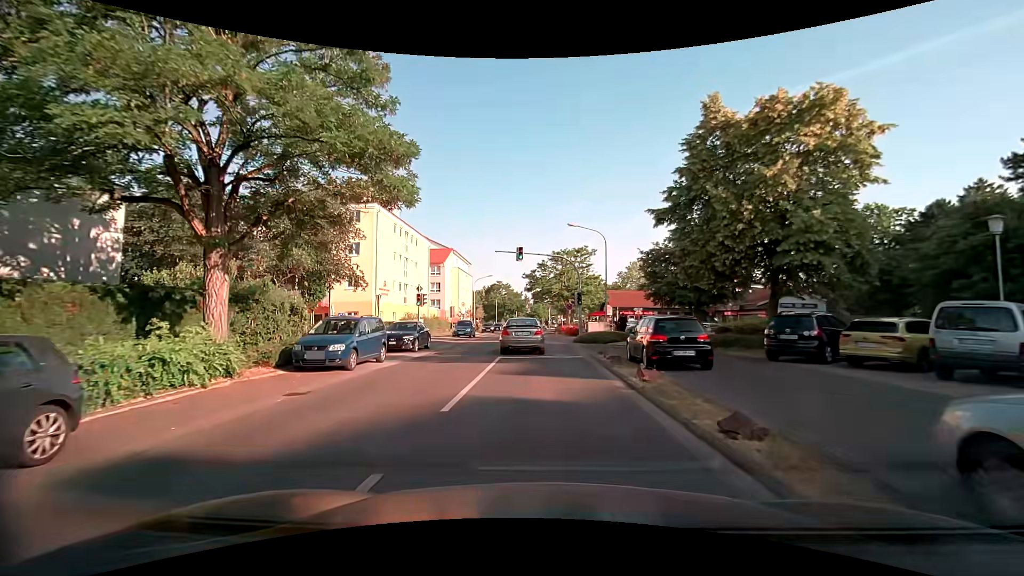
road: tertiary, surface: asphalt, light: Day
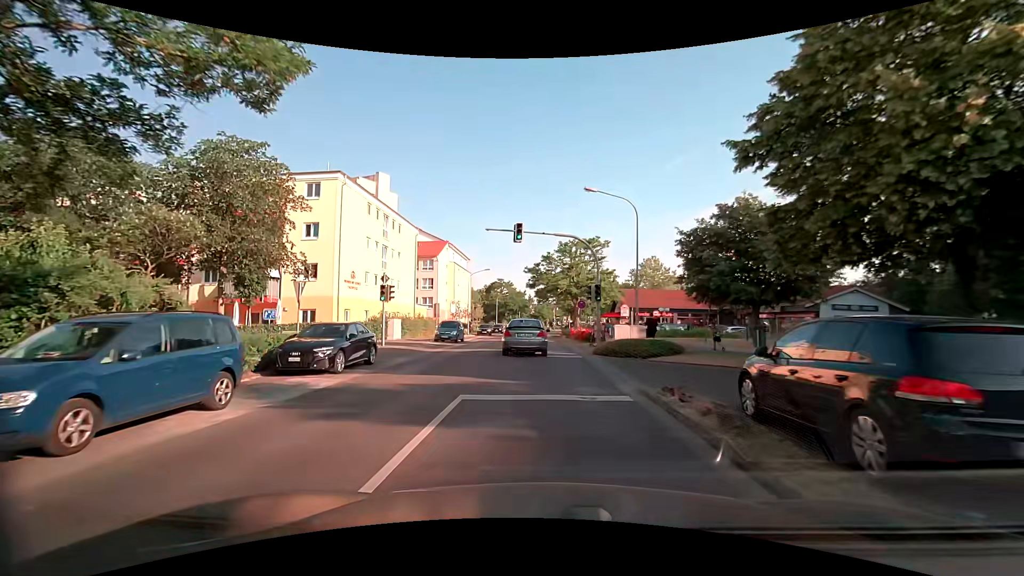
(-0.1, +9.1) m; 0°
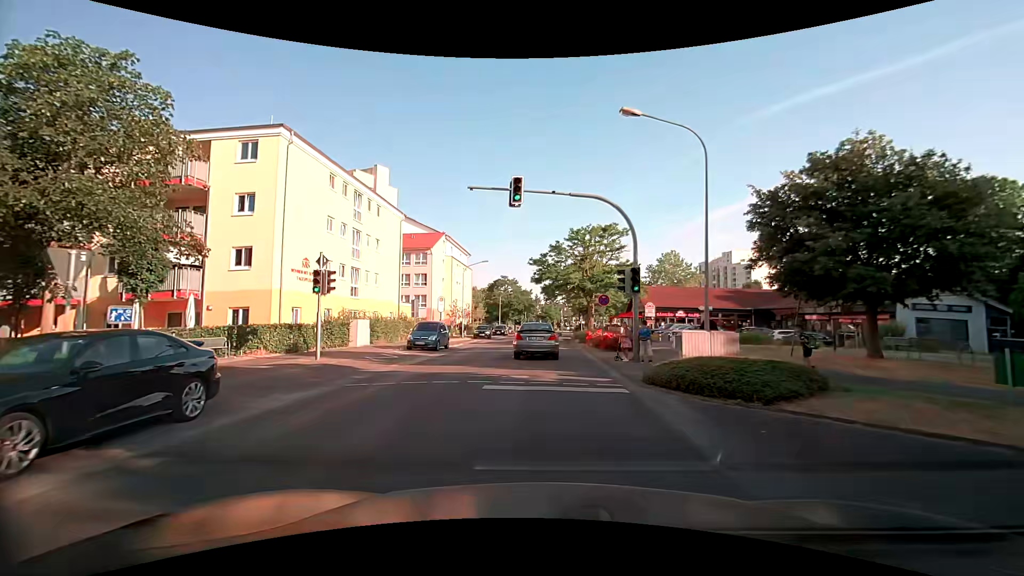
(-0.1, +8.8) m; -1°
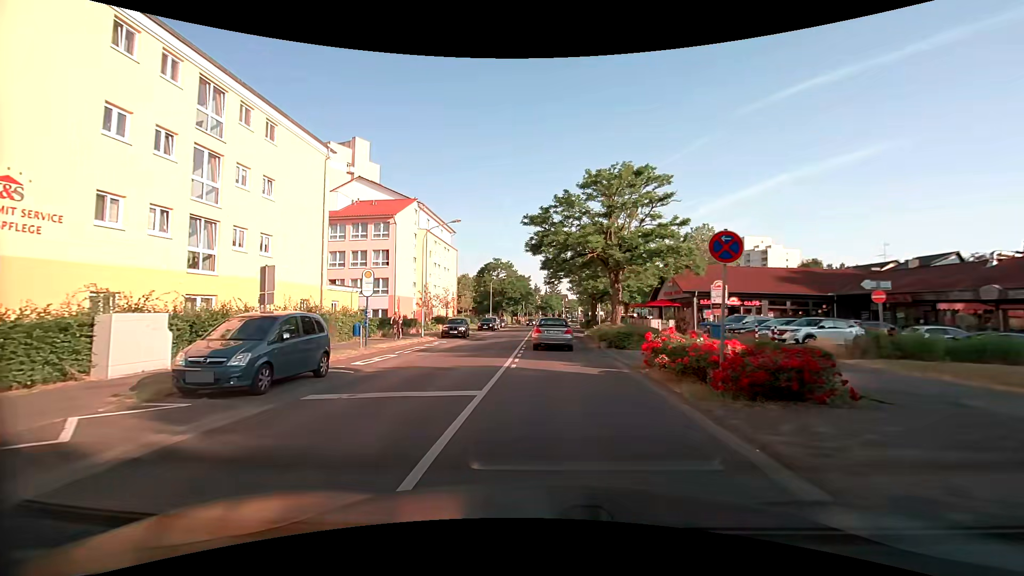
(0.0, +16.9) m; +1°
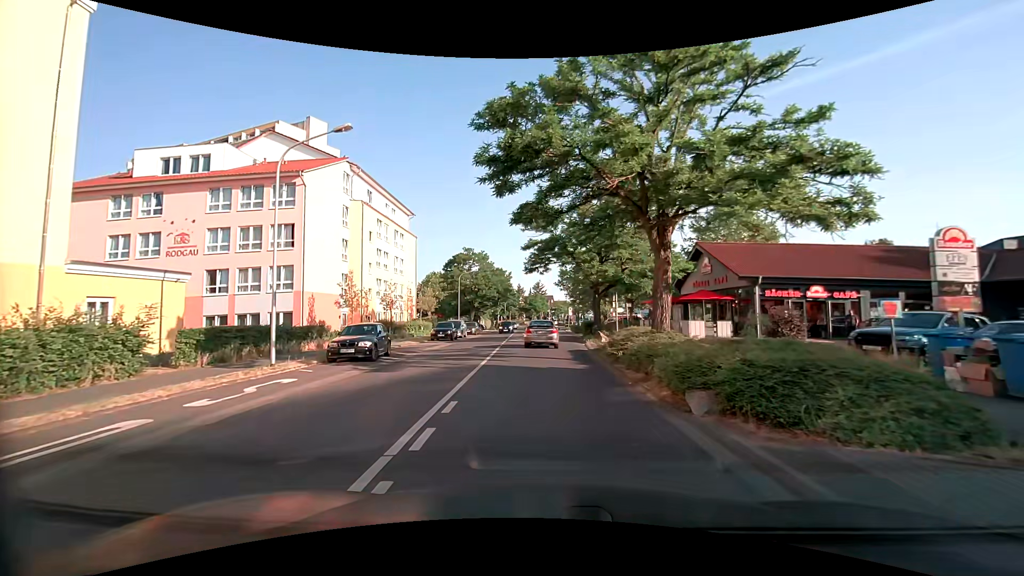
(+0.2, +16.4) m; +2°
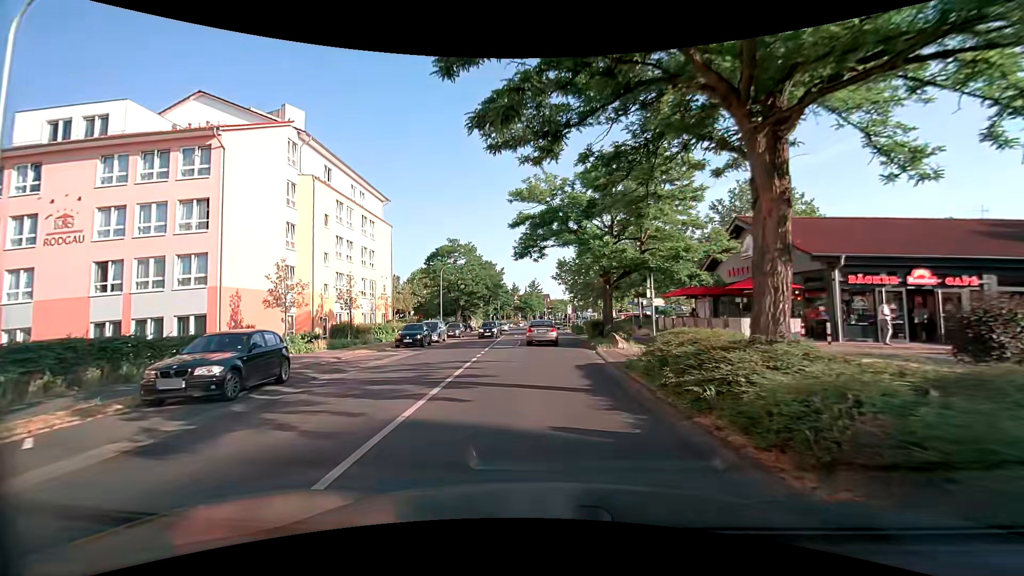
(-0.1, +8.4) m; 0°
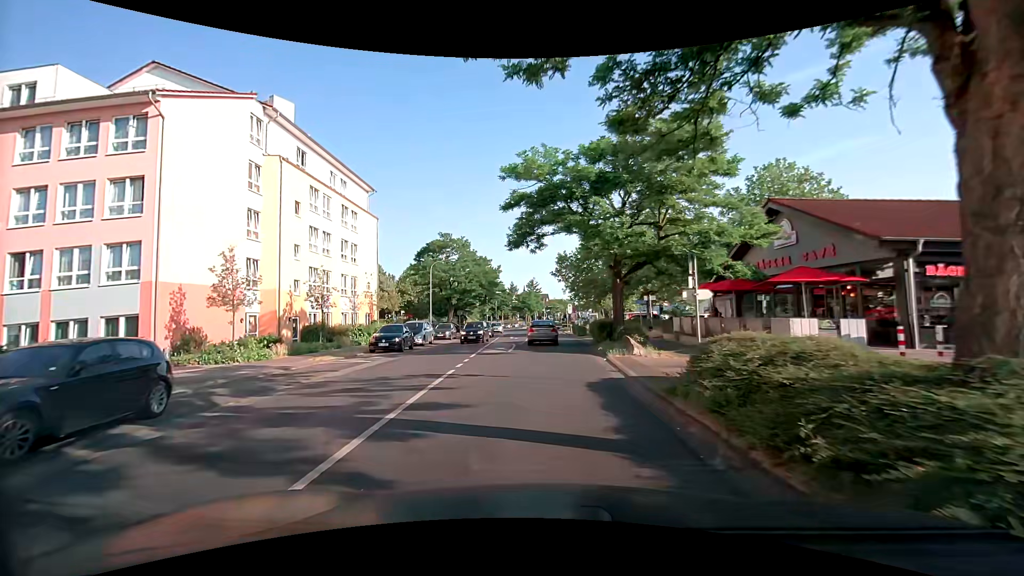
(0.0, +4.3) m; +1°
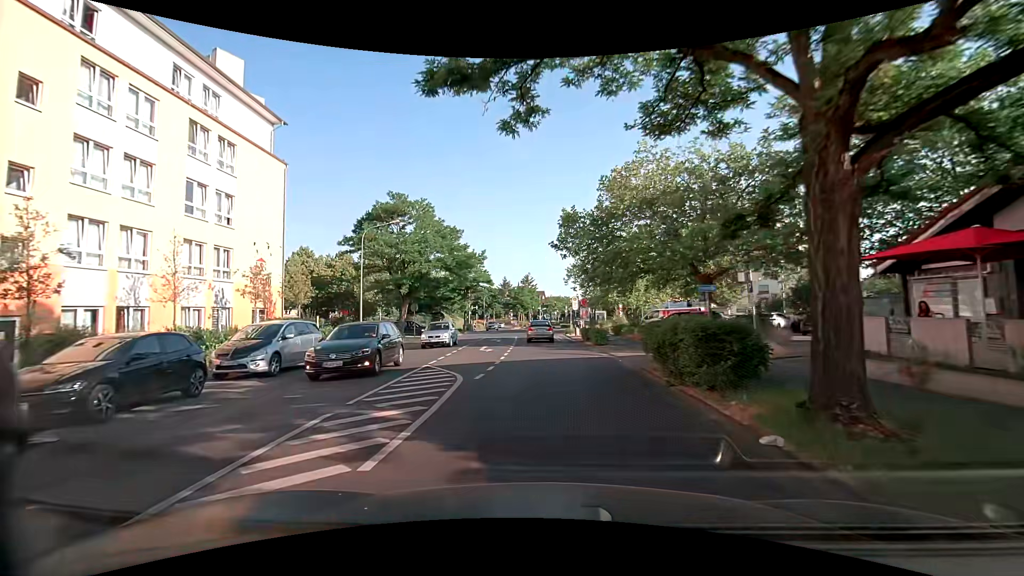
(0.0, +17.7) m; 0°
